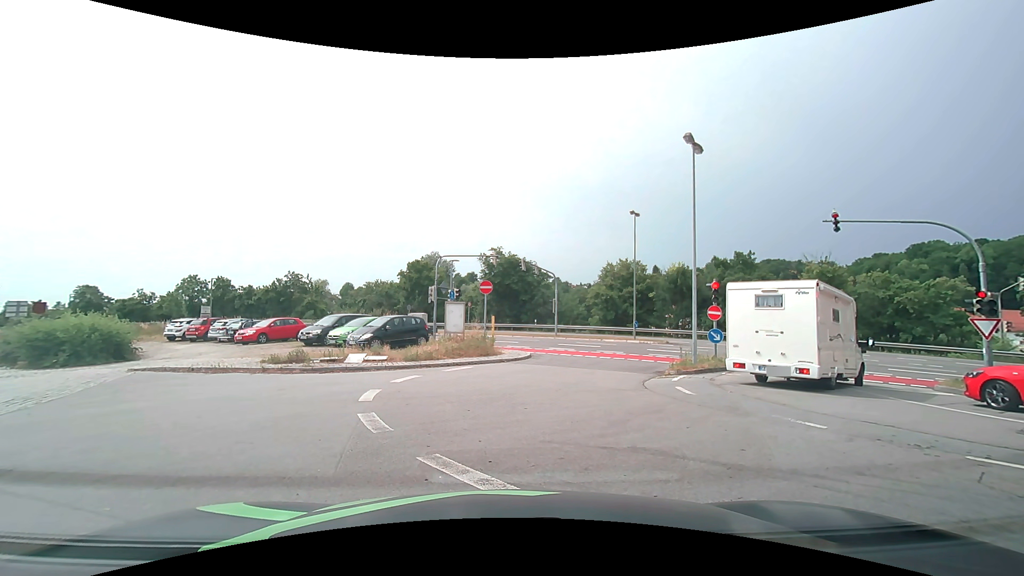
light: Day
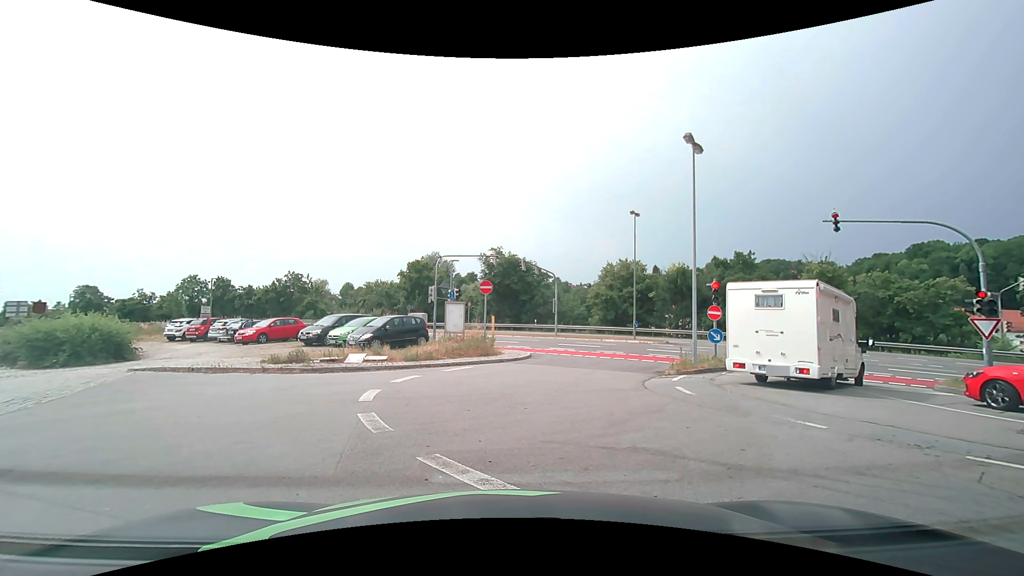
(0.0, 0.0) m; 0°
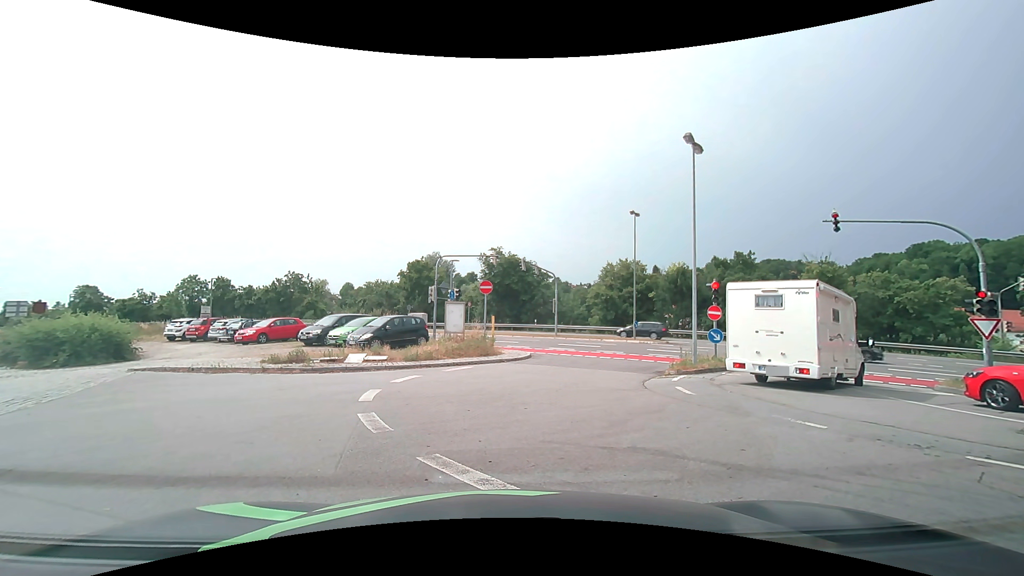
(0.0, 0.0) m; 0°
